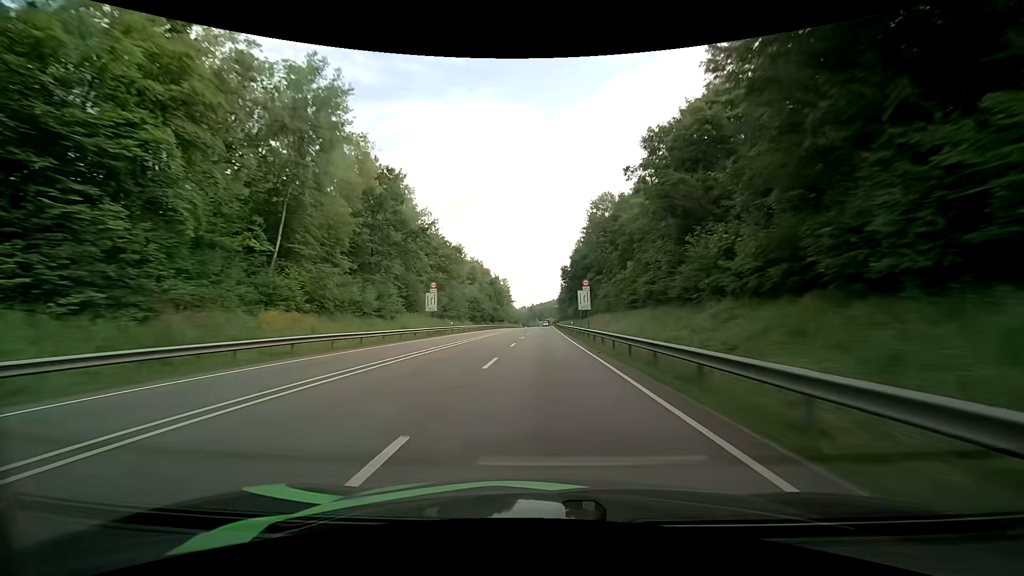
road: primary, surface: asphalt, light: Day
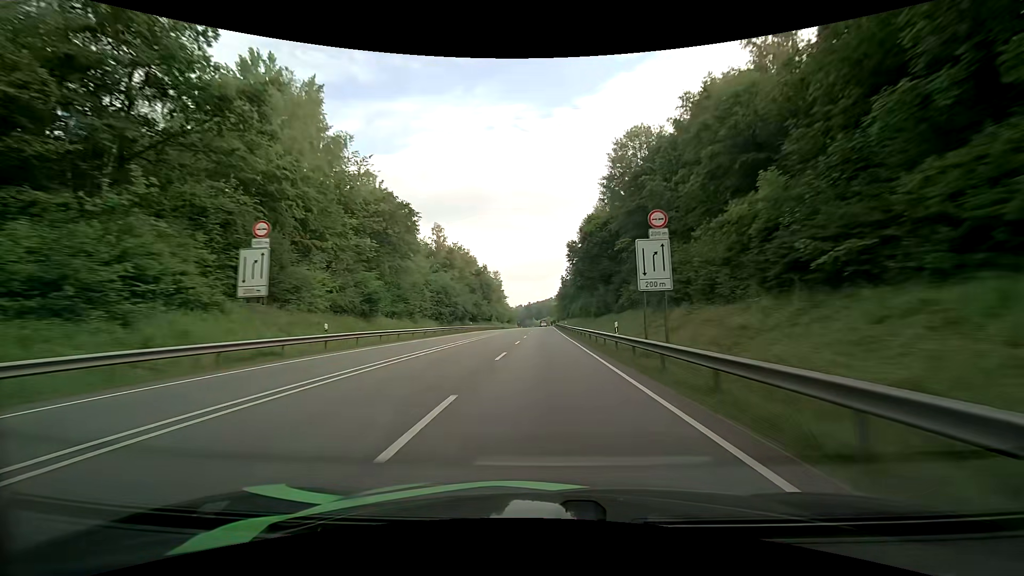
(0.0, +33.3) m; 0°
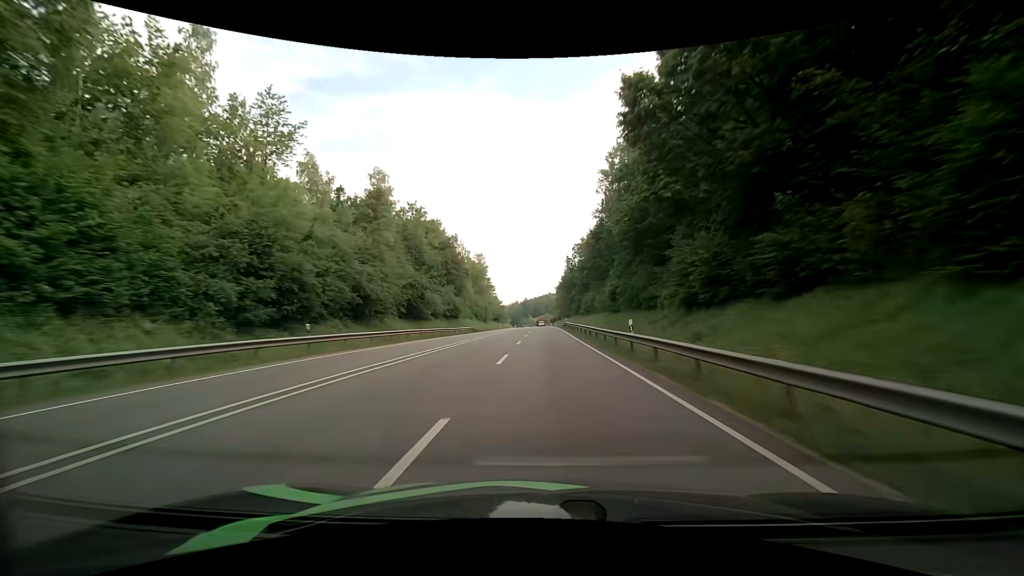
(+0.2, +50.6) m; 0°
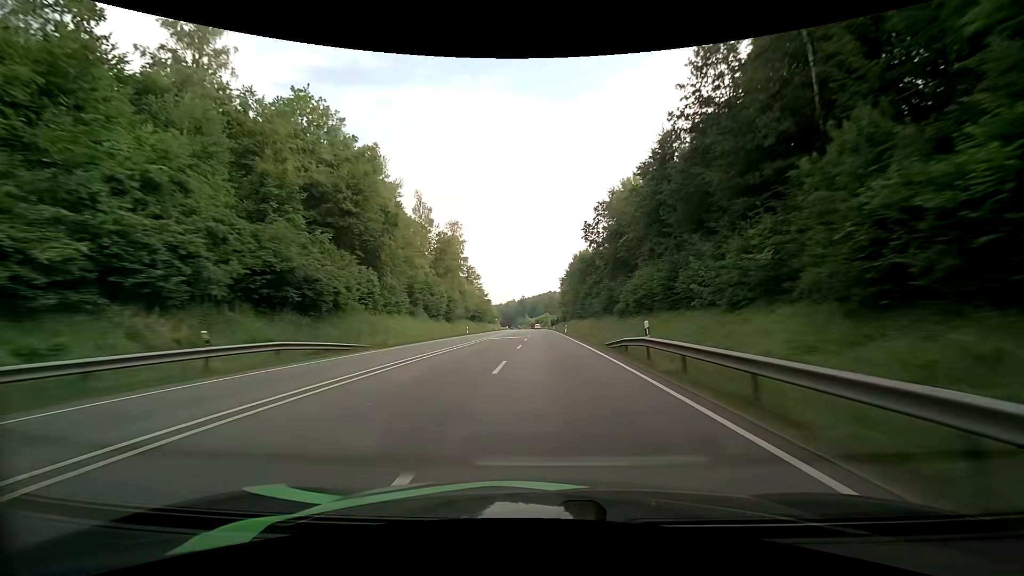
(+0.1, +51.1) m; 0°
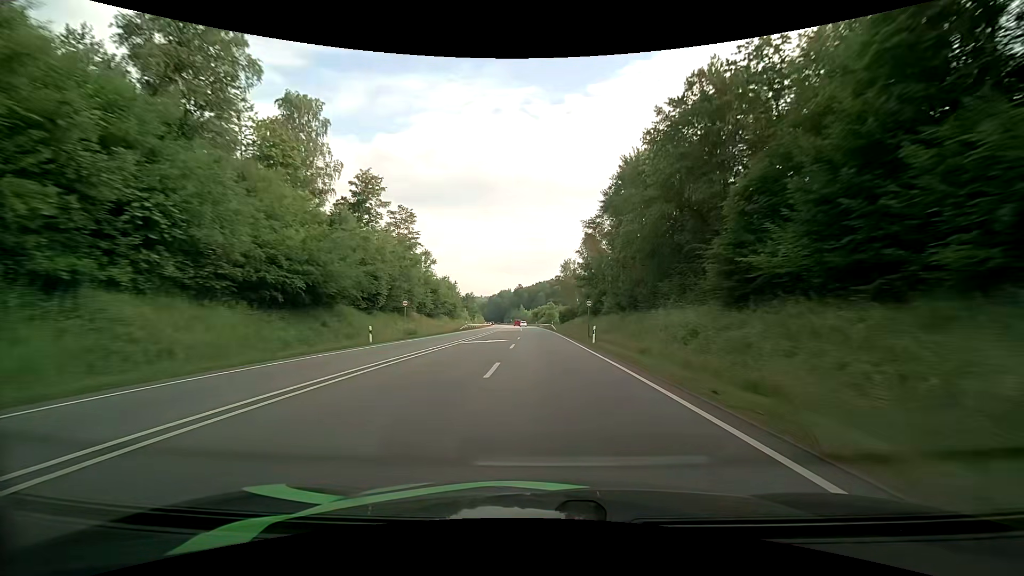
(+0.3, +85.9) m; 0°
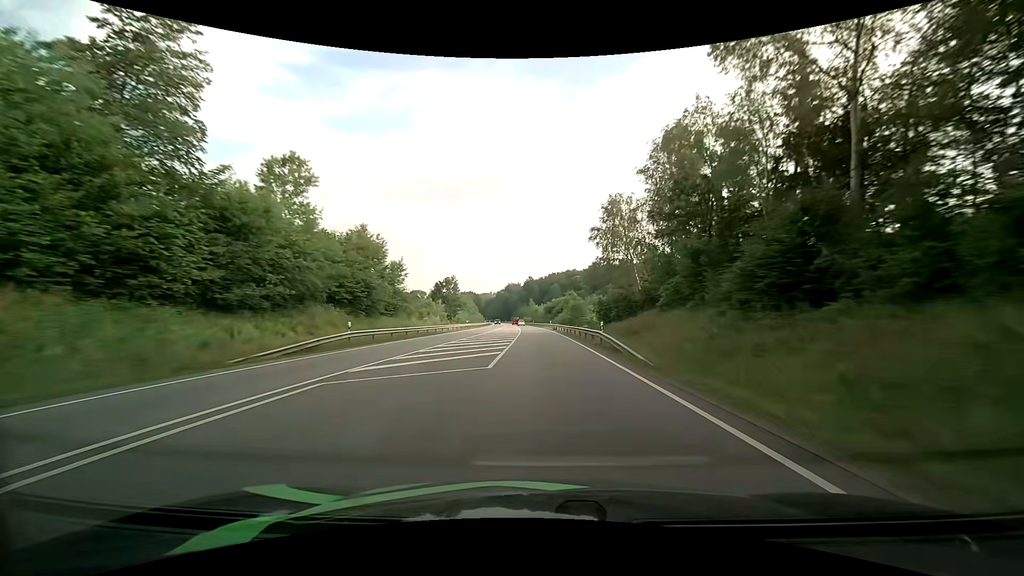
(-0.6, +52.0) m; -1°
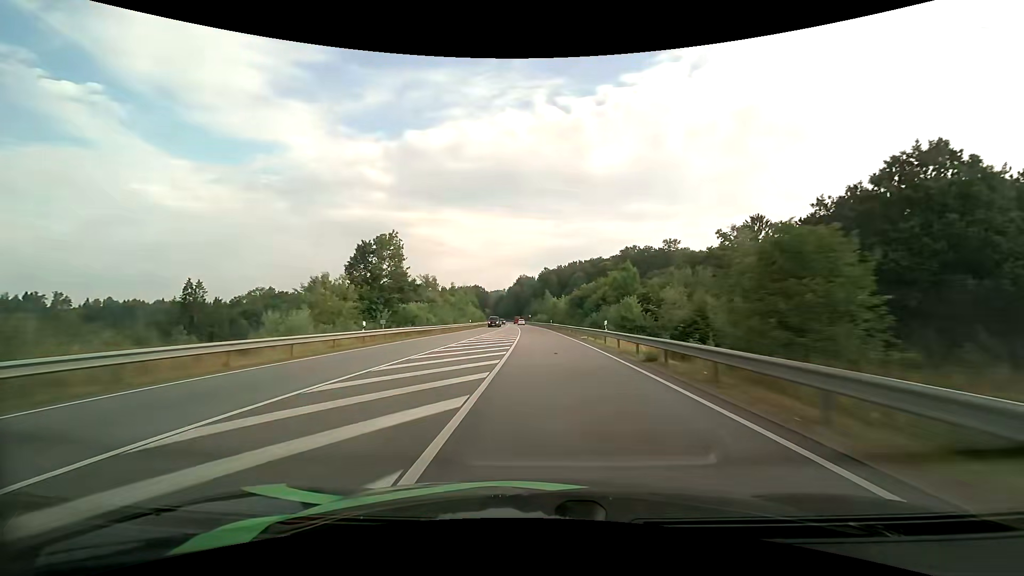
(-1.0, +51.9) m; -2°
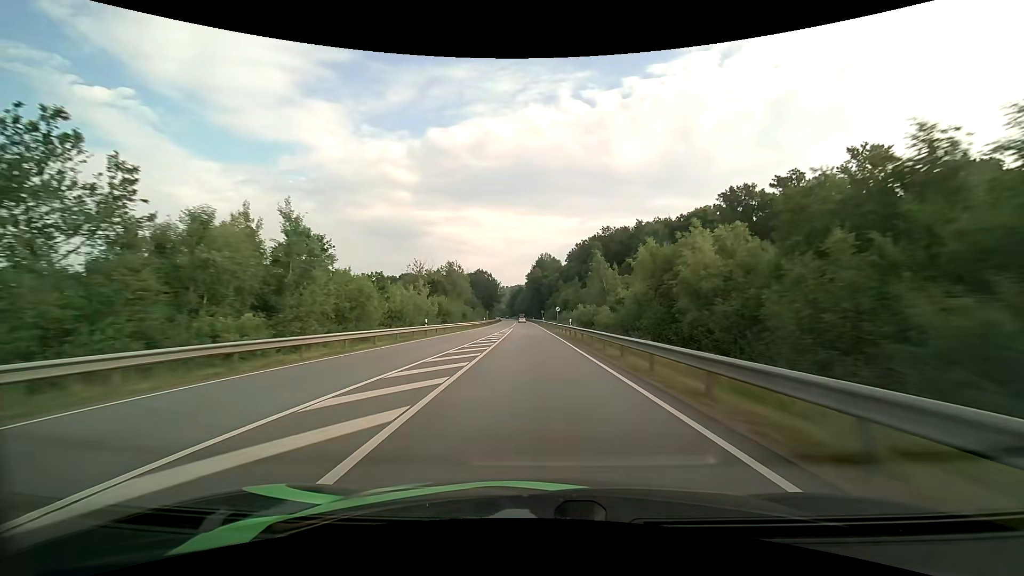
(-1.8, +86.1) m; -3°
(0, +10) (0, +20) (0, +30) (-1, +40) (-1, +50) (-1, +60) (-2, +70) (-2, +80) (-3, +90) (-3, +100) m
